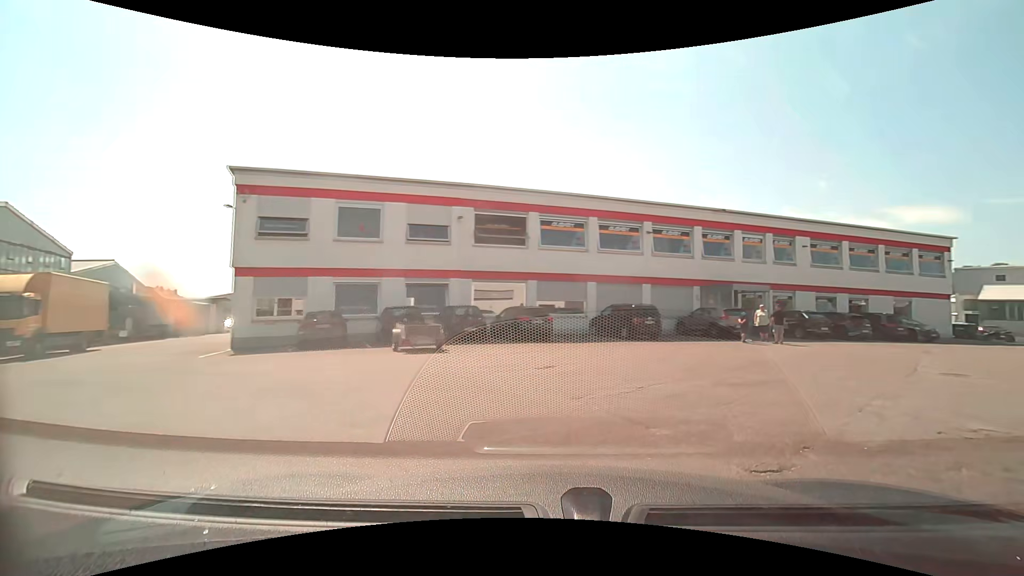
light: Day
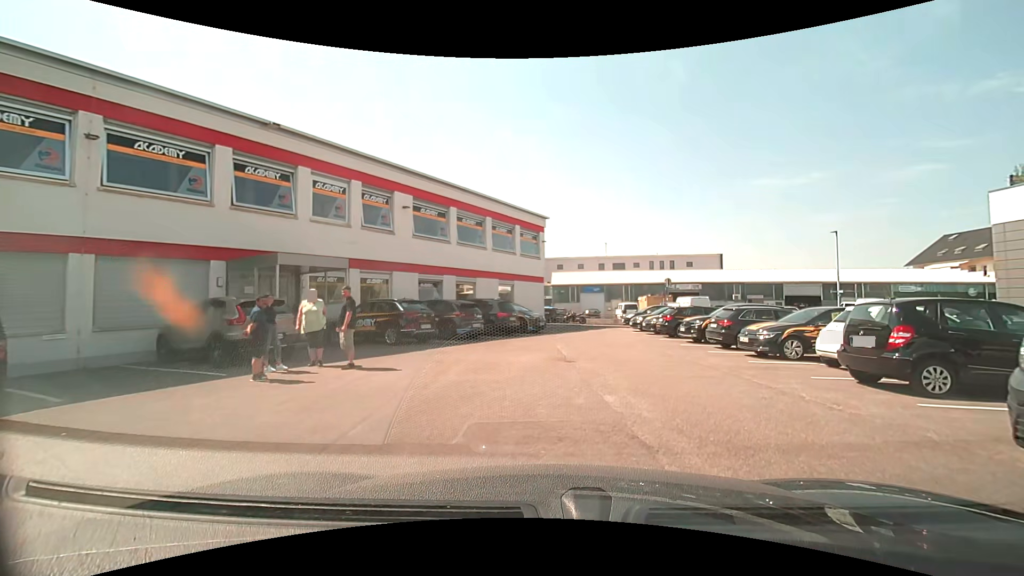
(+5.7, +13.3) m; +40°
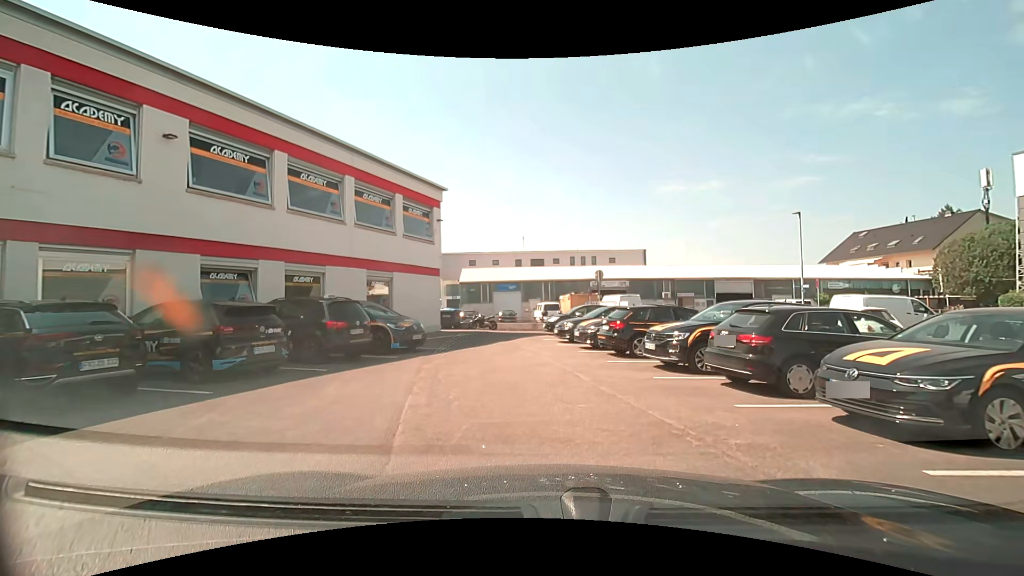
(+0.8, +9.0) m; +8°
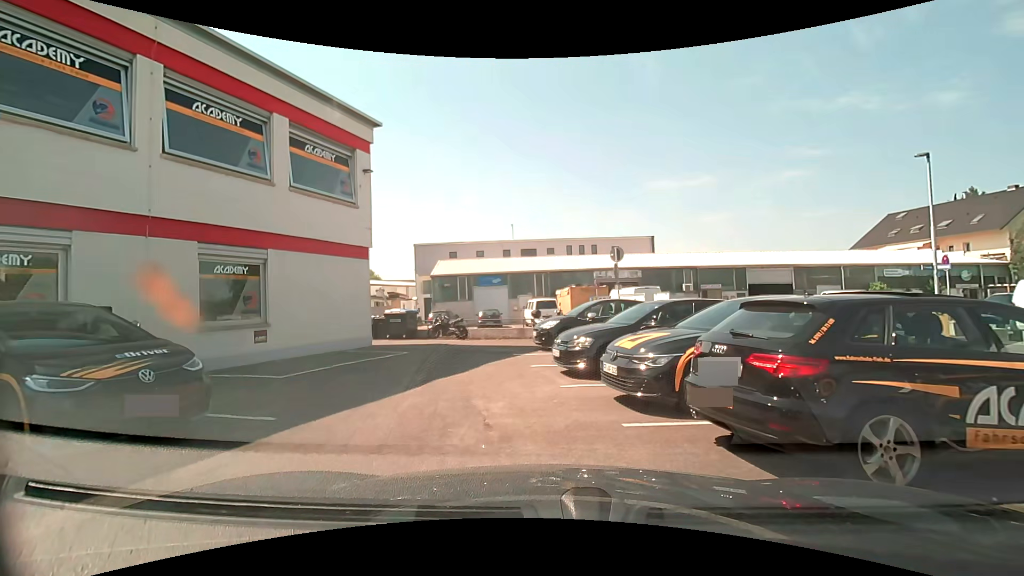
(+0.2, +9.4) m; -1°
